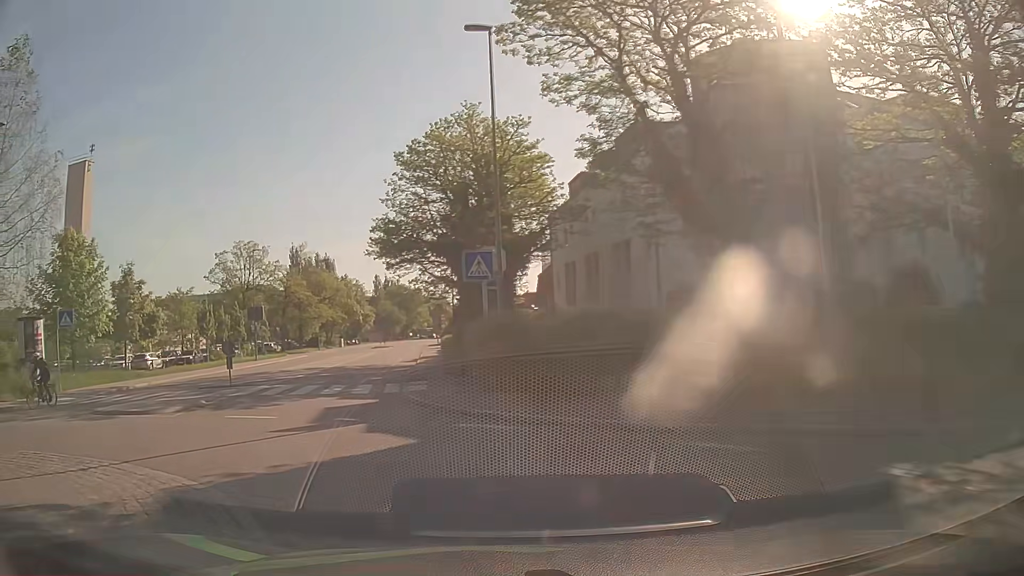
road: tertiary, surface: asphalt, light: Day
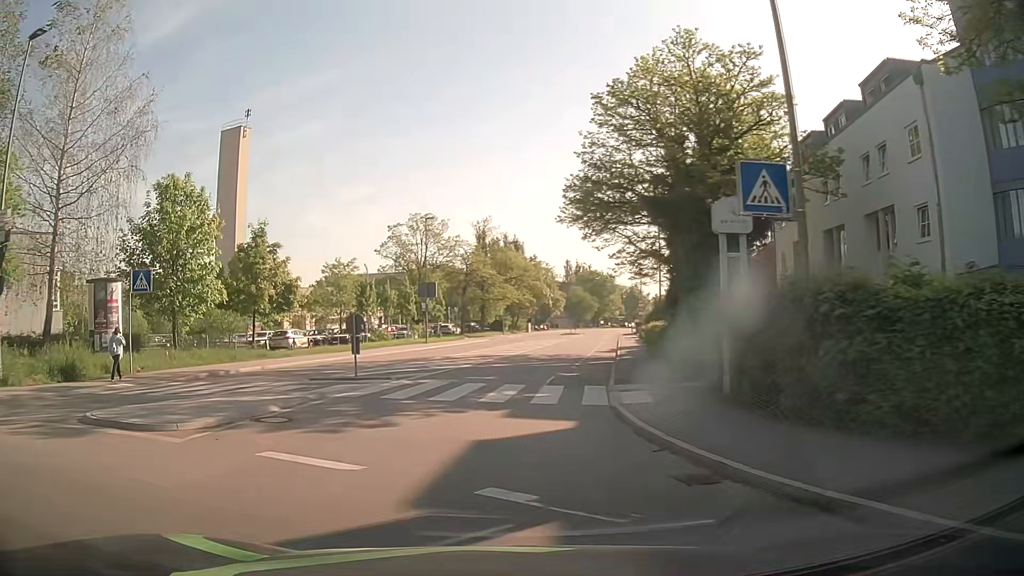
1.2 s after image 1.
(-1.2, +8.1) m; -16°
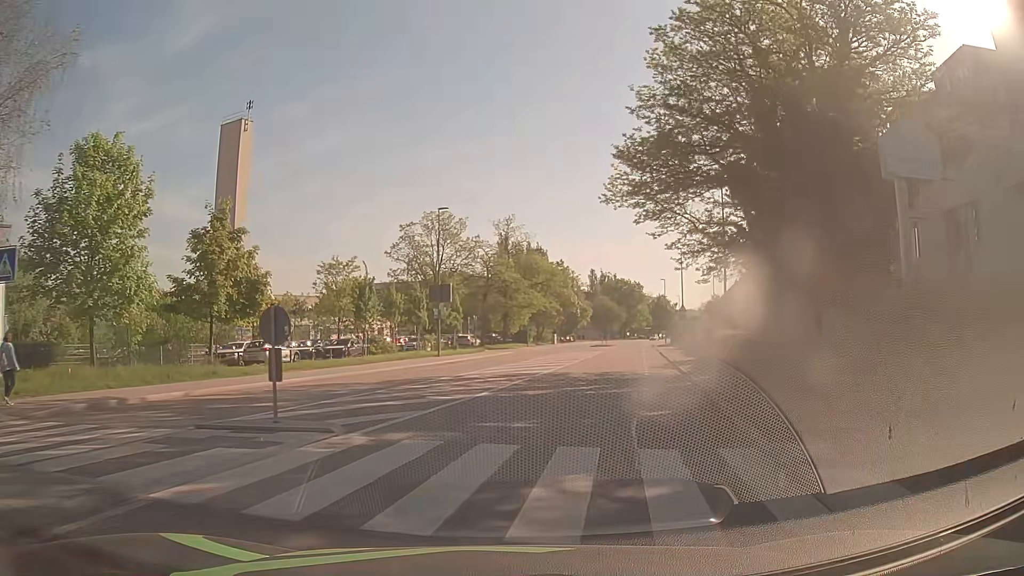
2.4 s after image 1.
(-0.2, +8.8) m; -1°
(+1, +10) (+2, +20) (+4, +30) (+6, +40) (+8, +49) (+10, +59) (+12, +69) (+14, +79) (+16, +88) (+18, +98) m
